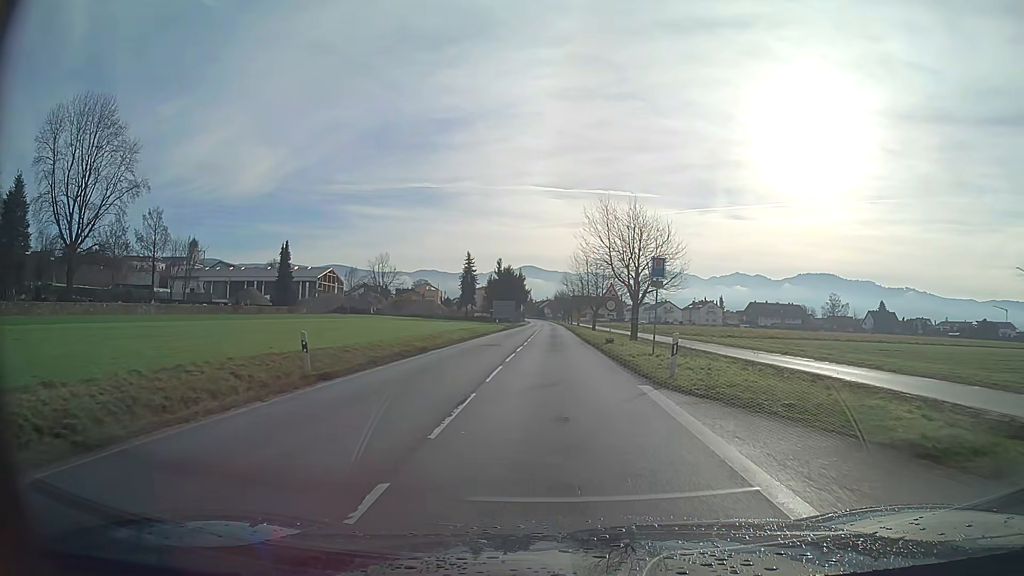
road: secondary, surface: asphalt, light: Day
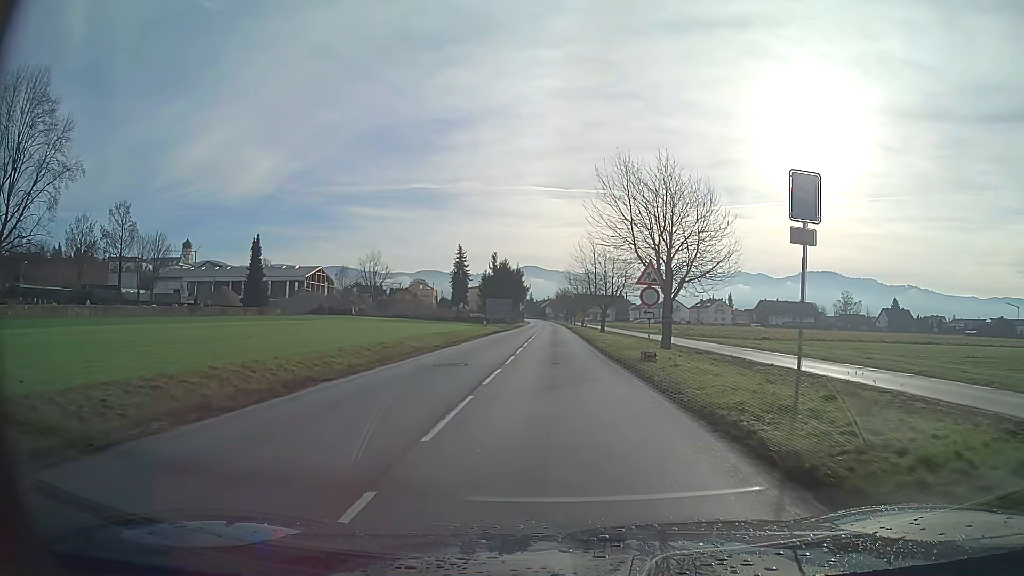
(0.0, +13.0) m; 0°
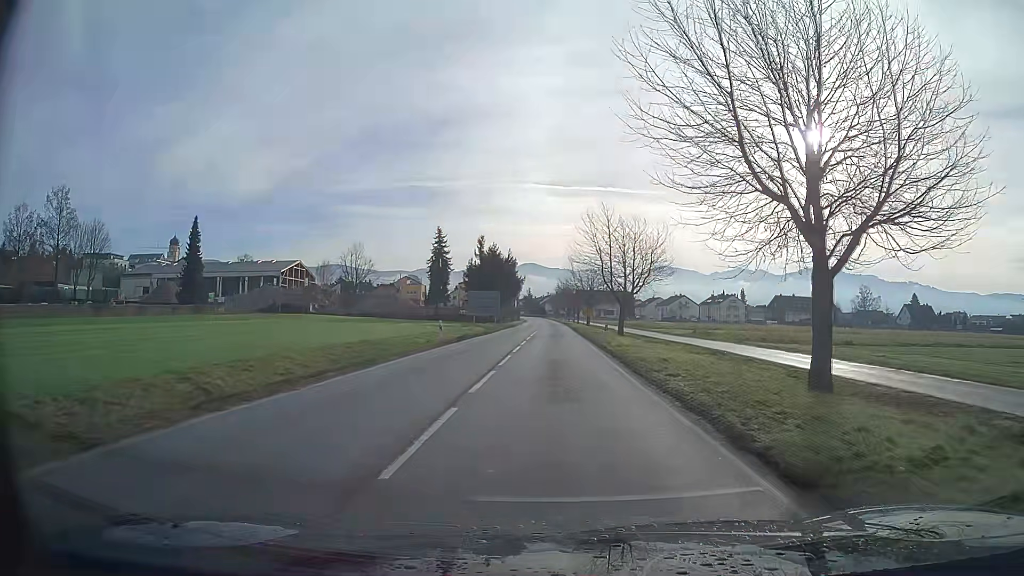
(0.0, +20.1) m; 0°
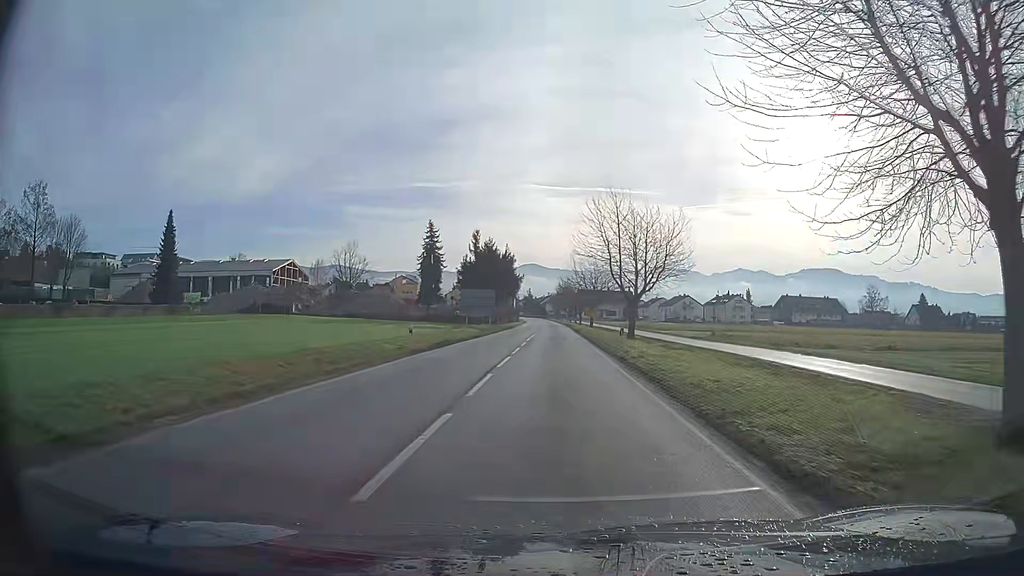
(0.0, +6.8) m; 0°
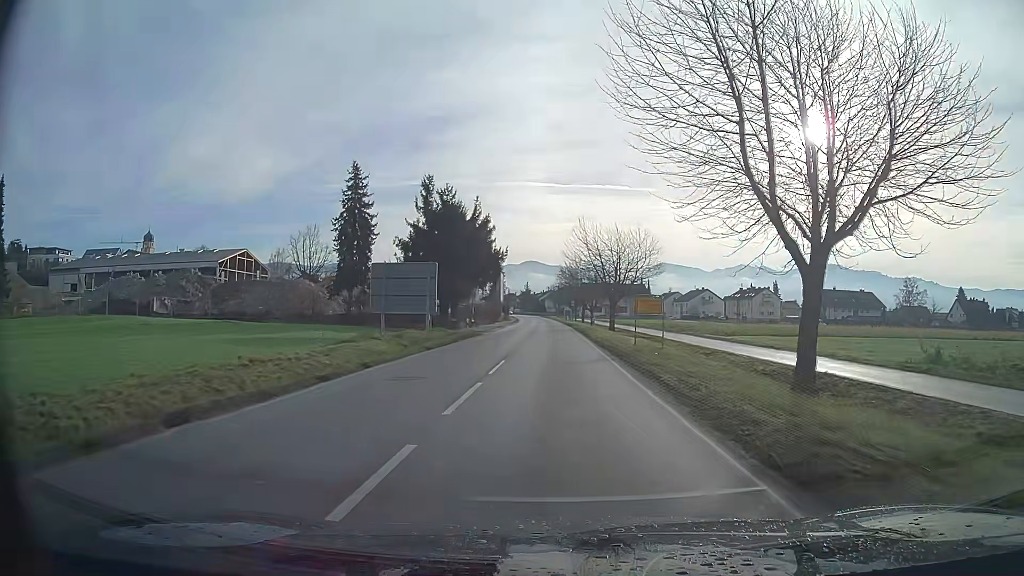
(-0.1, +32.8) m; 0°
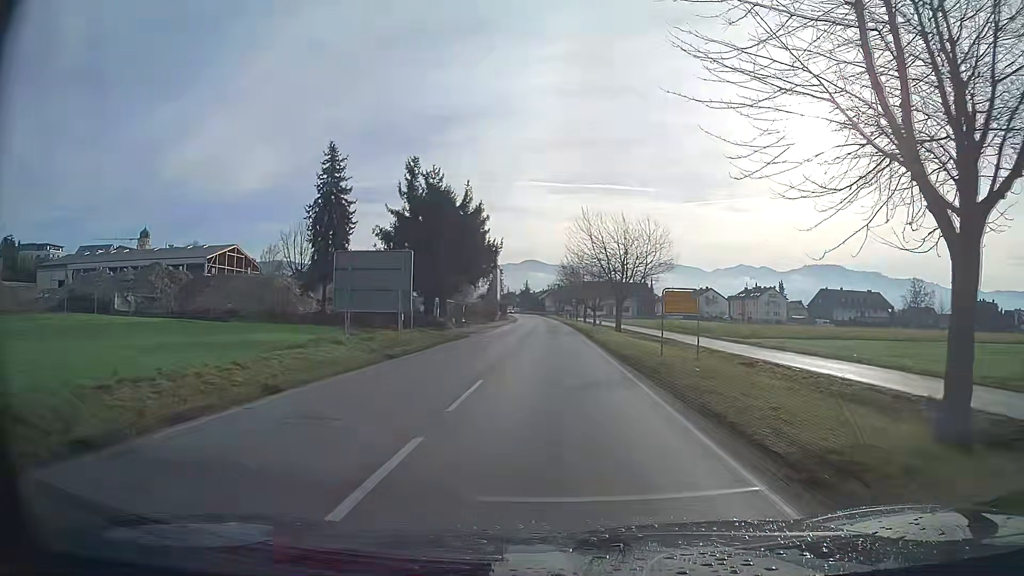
(0.0, +5.9) m; 0°
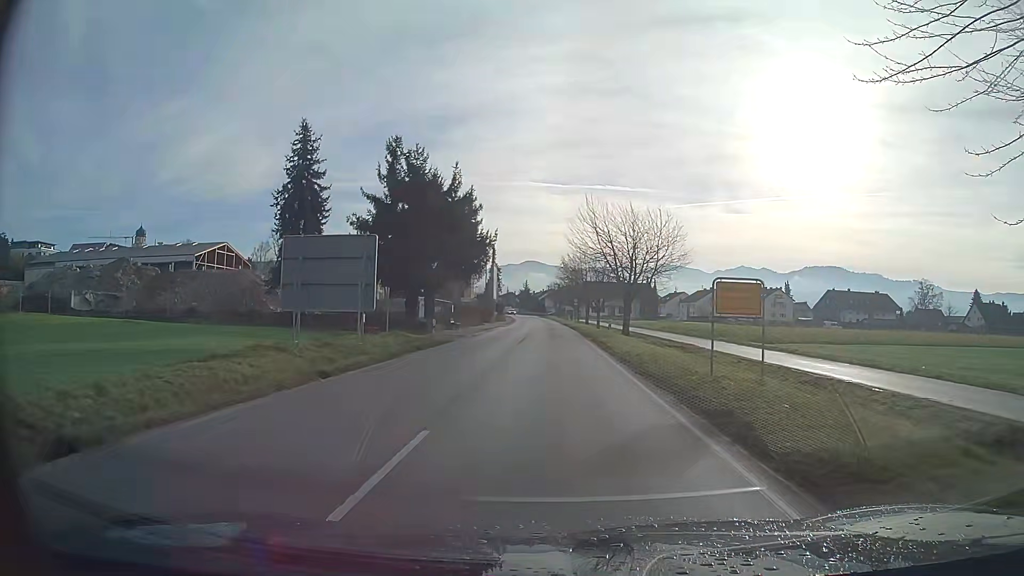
(0.0, +5.8) m; 0°
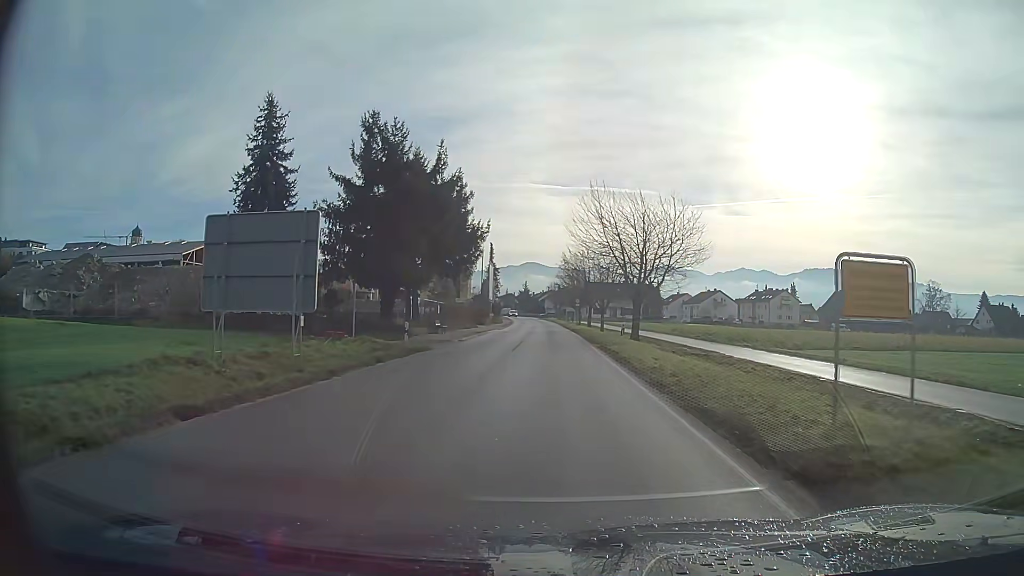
(0.0, +5.7) m; 0°
(0, +10) (0, +20) (0, +30) (0, +40) (0, +50) (0, +60) (-1, +70) (-1, +80) (-1, +90) (-2, +100) m
